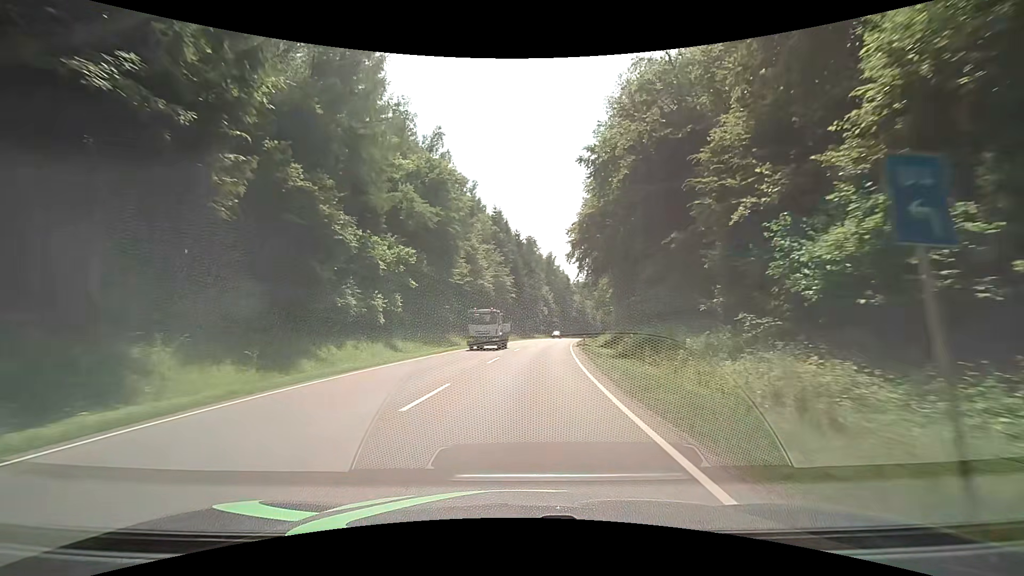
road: secondary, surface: asphalt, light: Day
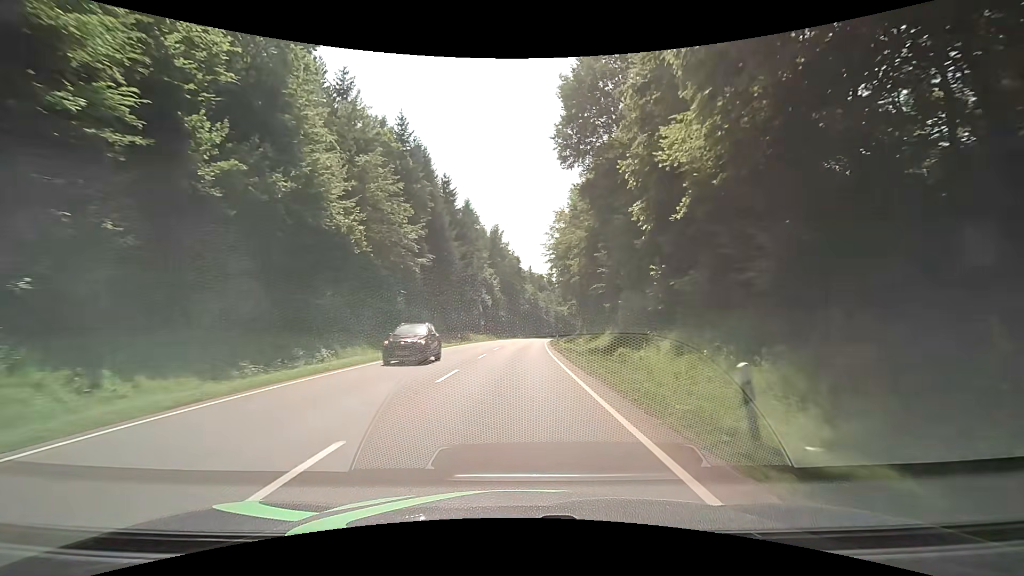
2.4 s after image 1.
(+2.9, +42.6) m; +6°
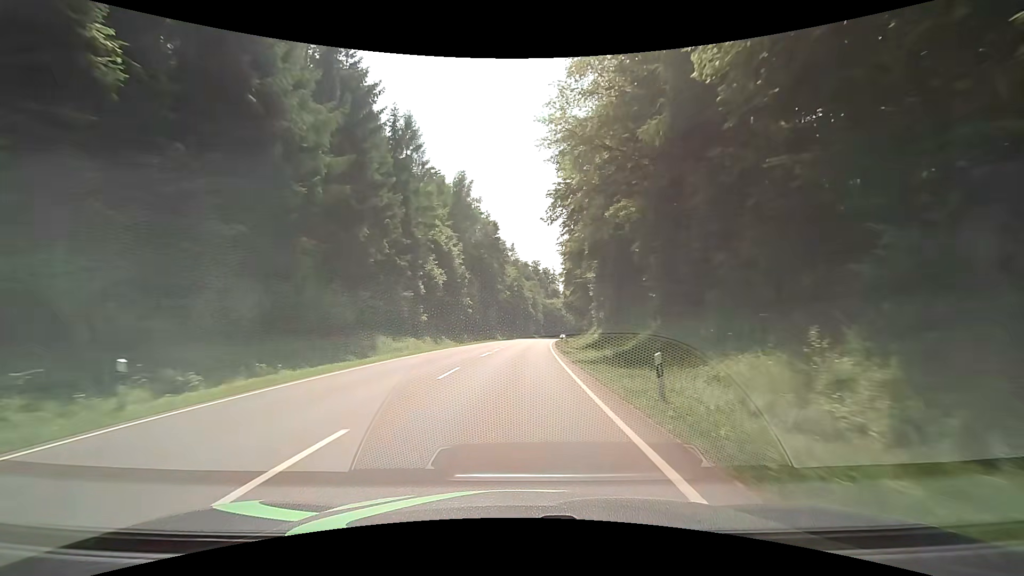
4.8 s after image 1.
(+1.2, +43.2) m; +2°
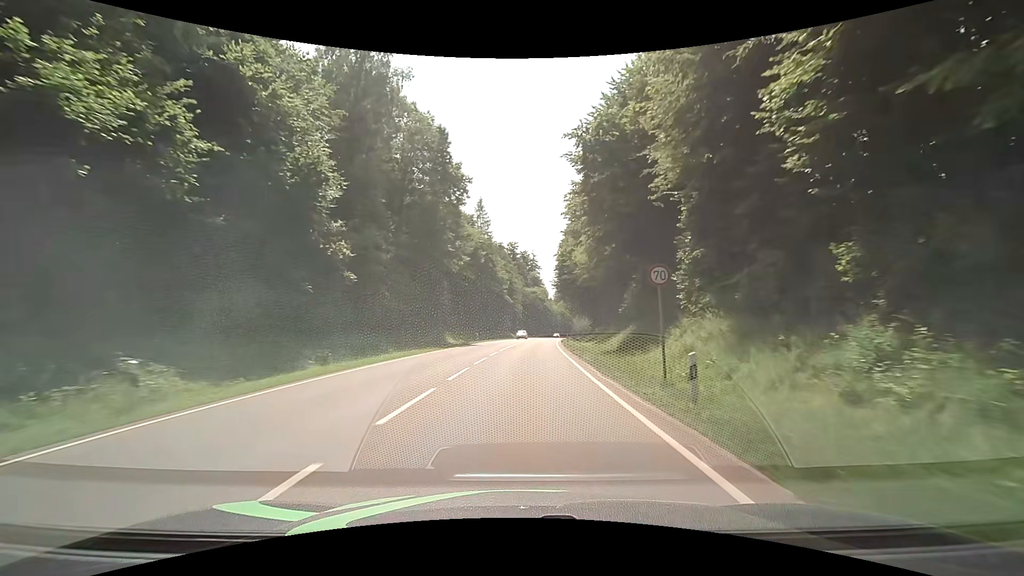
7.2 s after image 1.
(+1.0, +43.7) m; +3°
(0, +10) (0, +20) (+1, +30) (+1, +40) (+2, +50) (+3, +60) (+4, +70) (+5, +80) (+6, +90) (+7, +100) m
